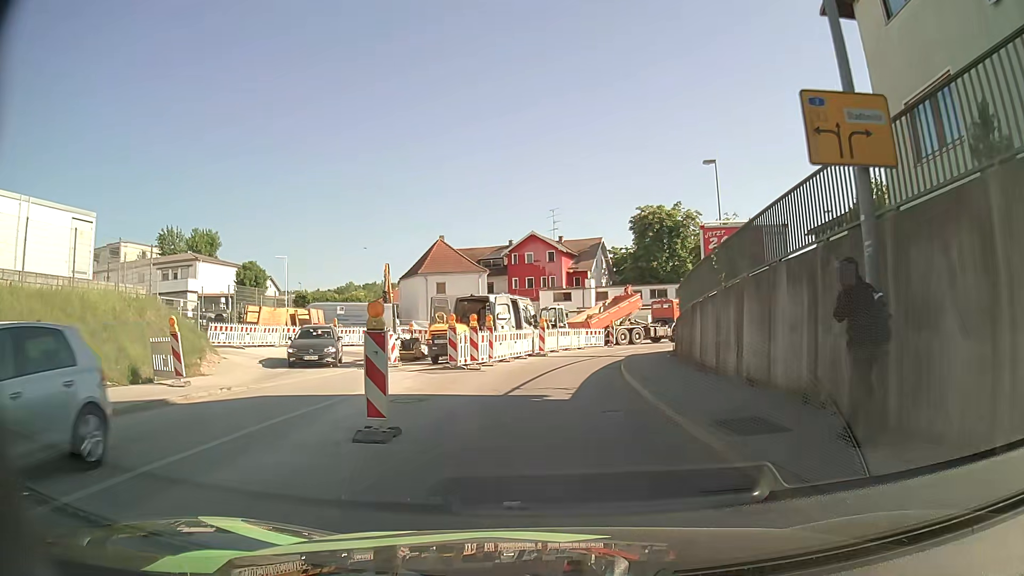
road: tertiary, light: Day
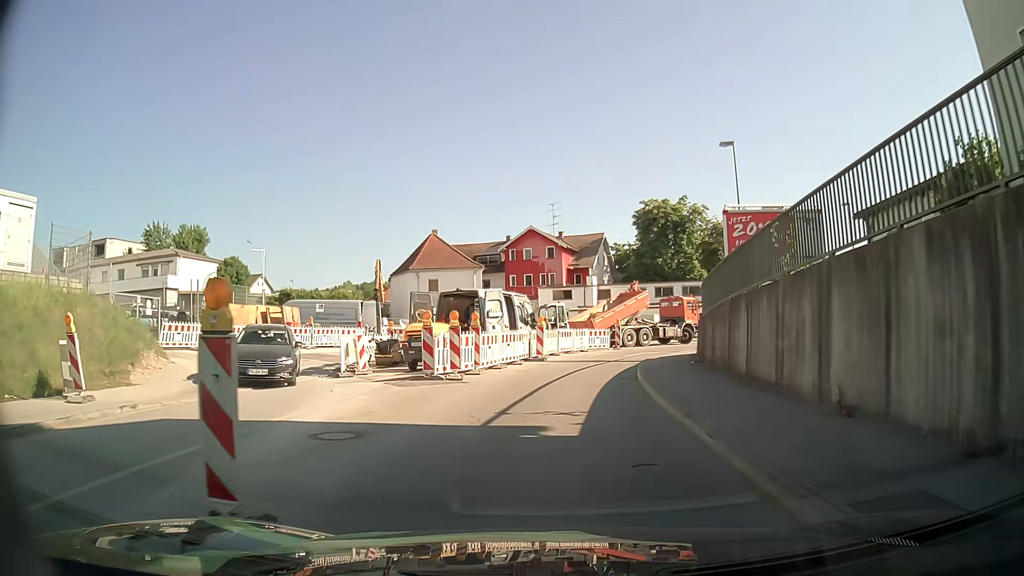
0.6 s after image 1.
(0.0, +4.0) m; 0°
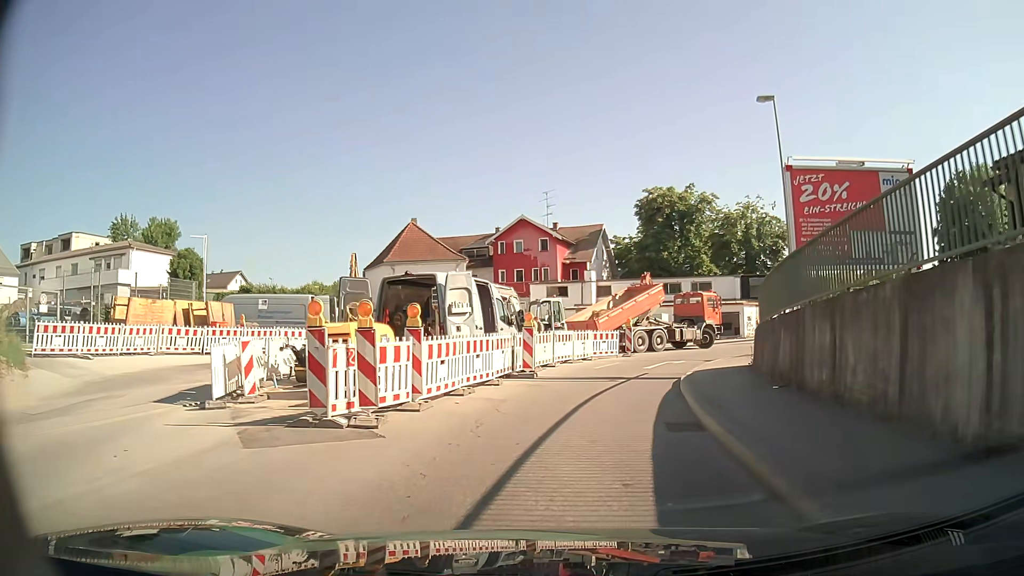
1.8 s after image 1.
(0.0, +7.4) m; 0°
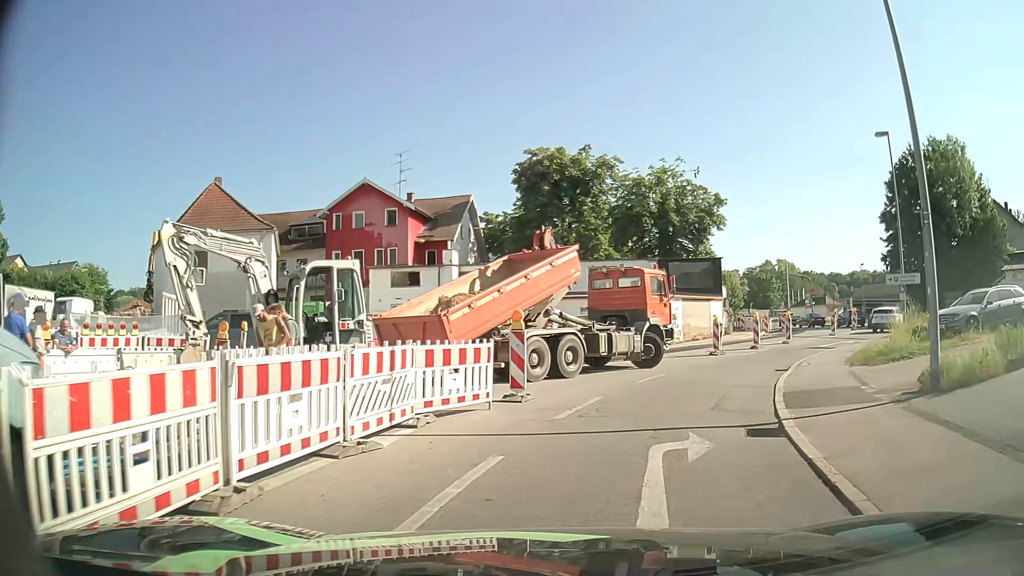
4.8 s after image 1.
(+1.4, +16.7) m; +11°
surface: asphalt
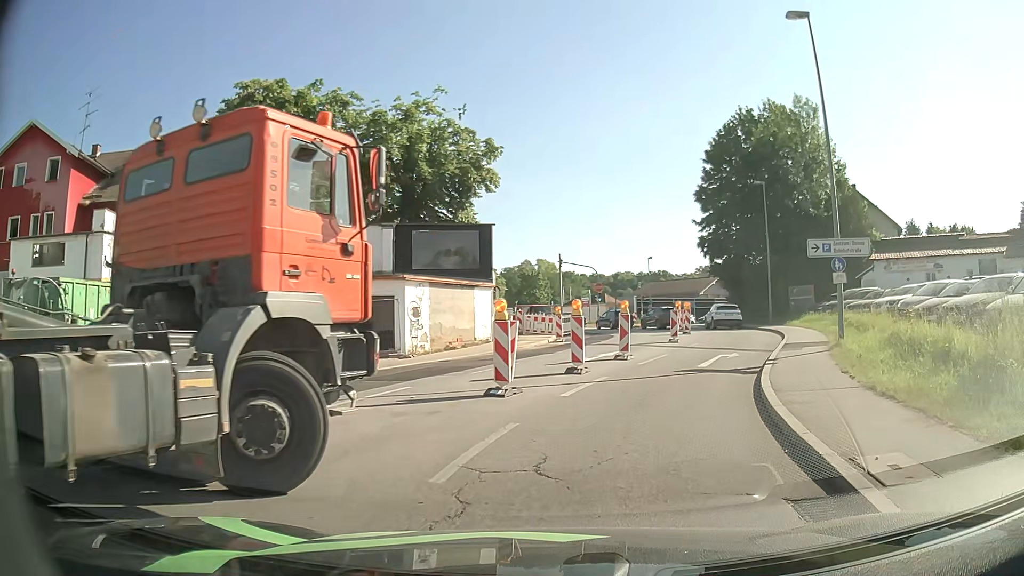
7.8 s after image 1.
(+2.8, +15.4) m; +21°
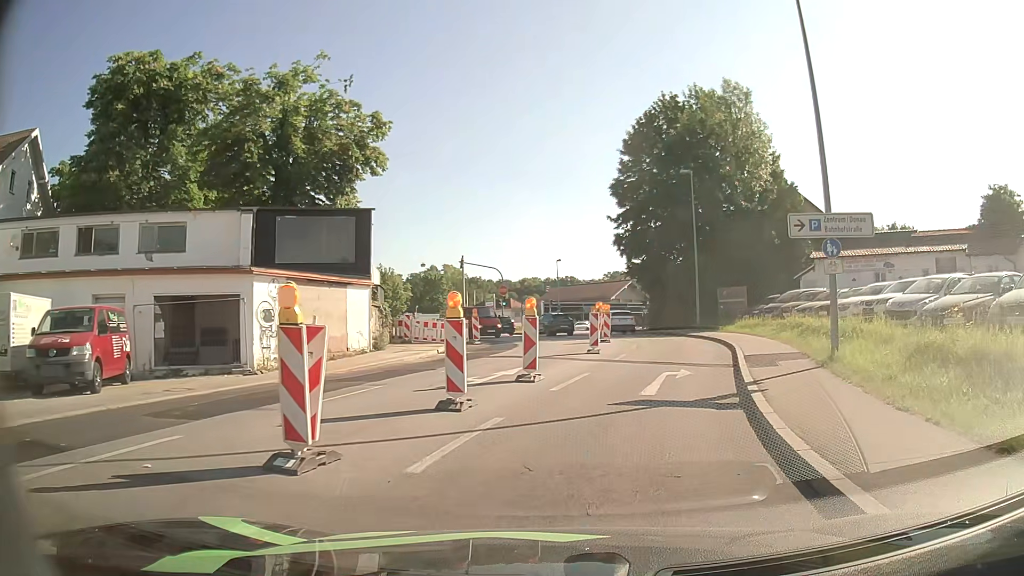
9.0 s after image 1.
(+0.4, +5.6) m; +8°
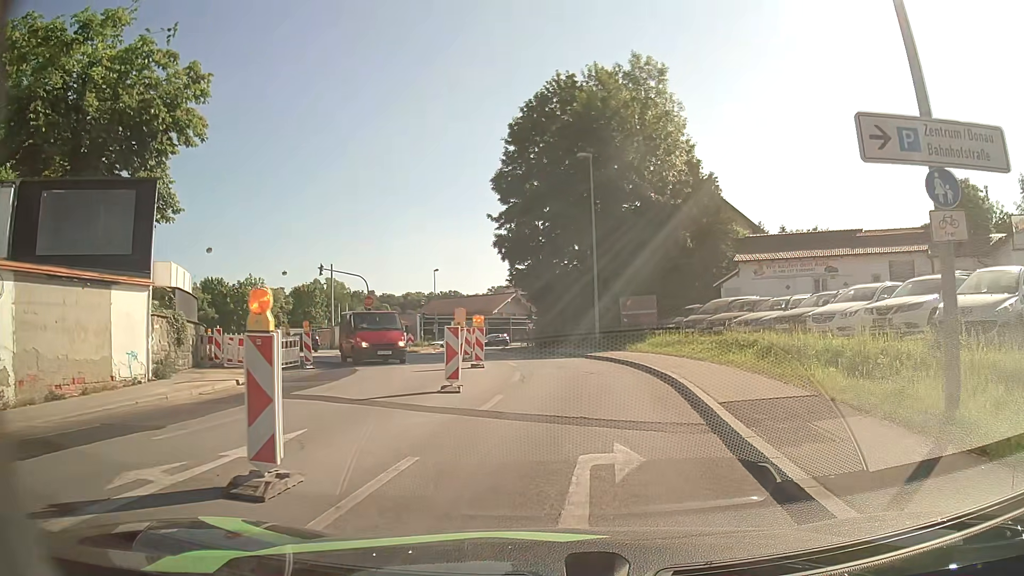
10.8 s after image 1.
(+0.8, +8.0) m; +10°
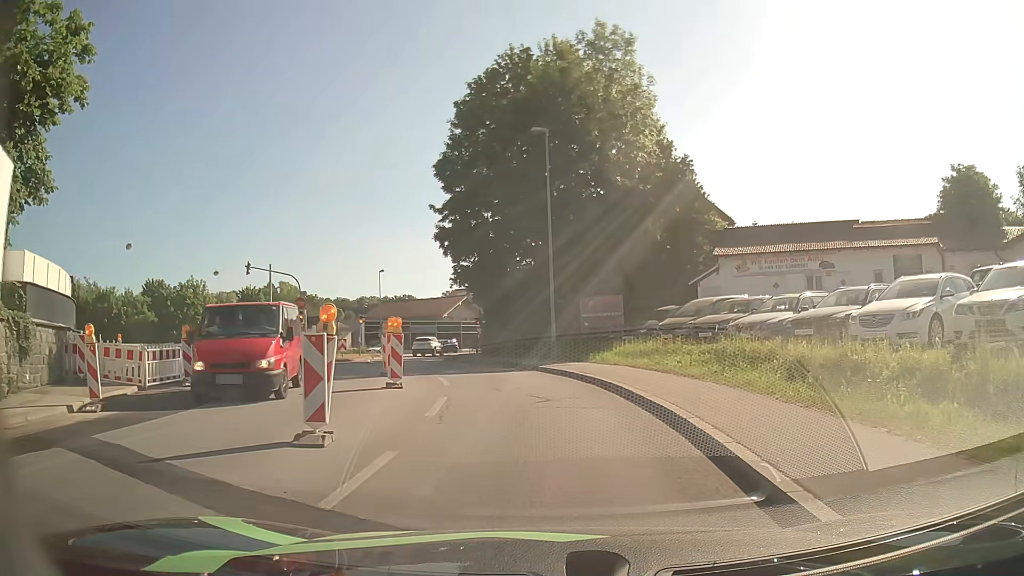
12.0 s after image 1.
(+0.2, +5.4) m; +4°
(0, +10) (-1, +20) (-4, +30) (-7, +39) (-10, +48) (-11, +58) (-9, +68) (-3, +77) (+2, +85) (+8, +93) m
